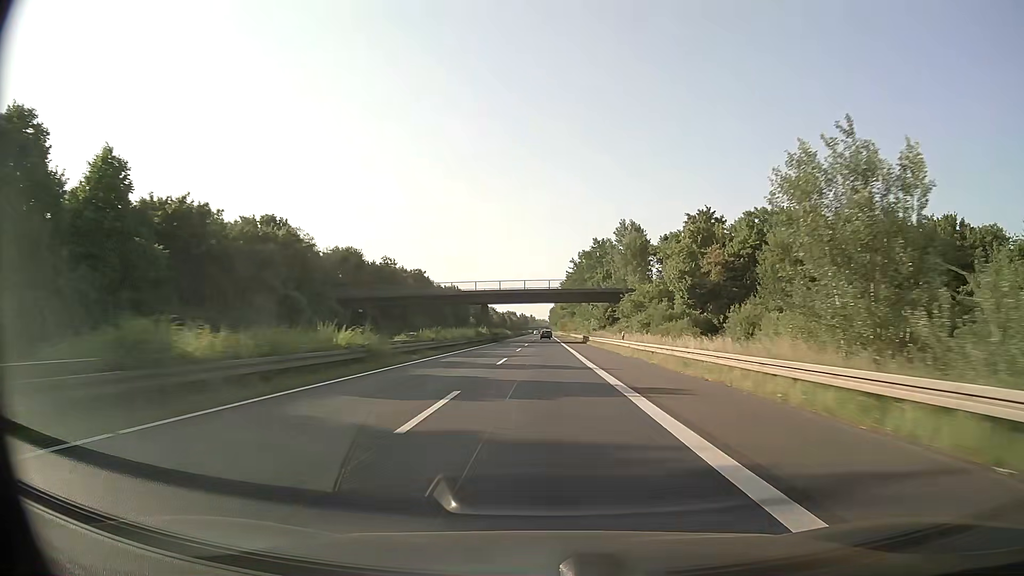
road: trunk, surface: asphalt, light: Day
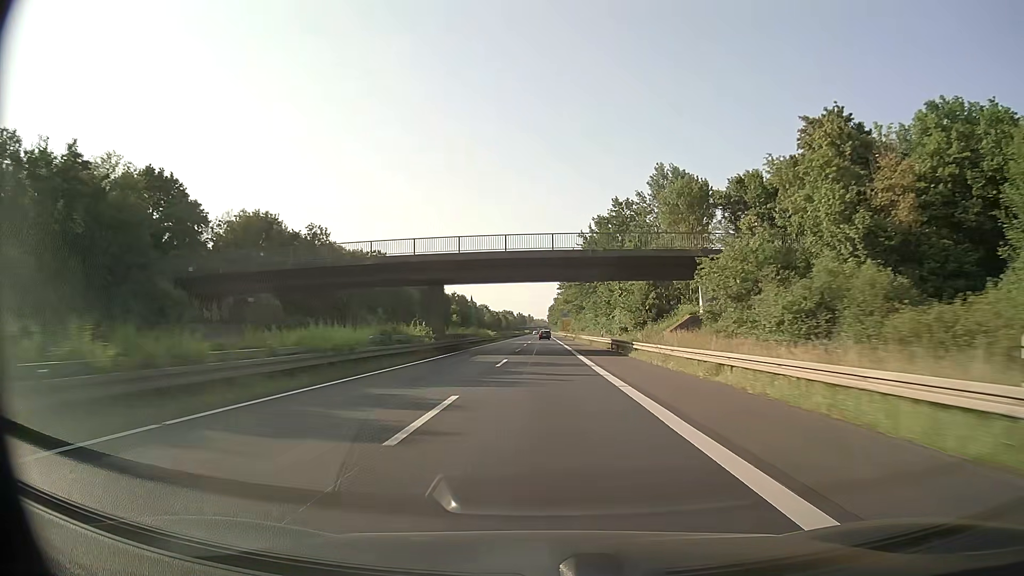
(+0.1, +37.1) m; 0°
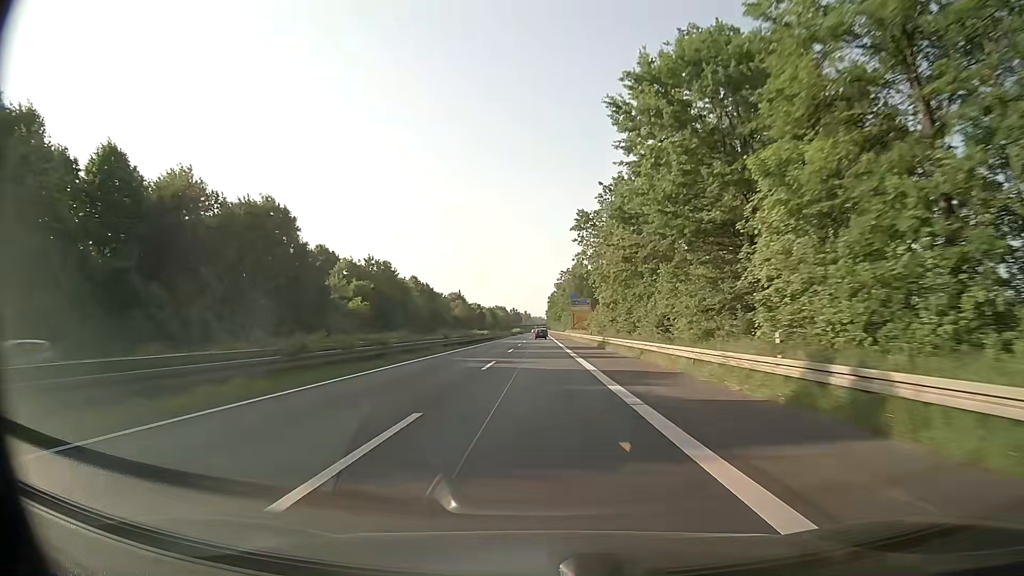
(+0.3, +93.1) m; 0°
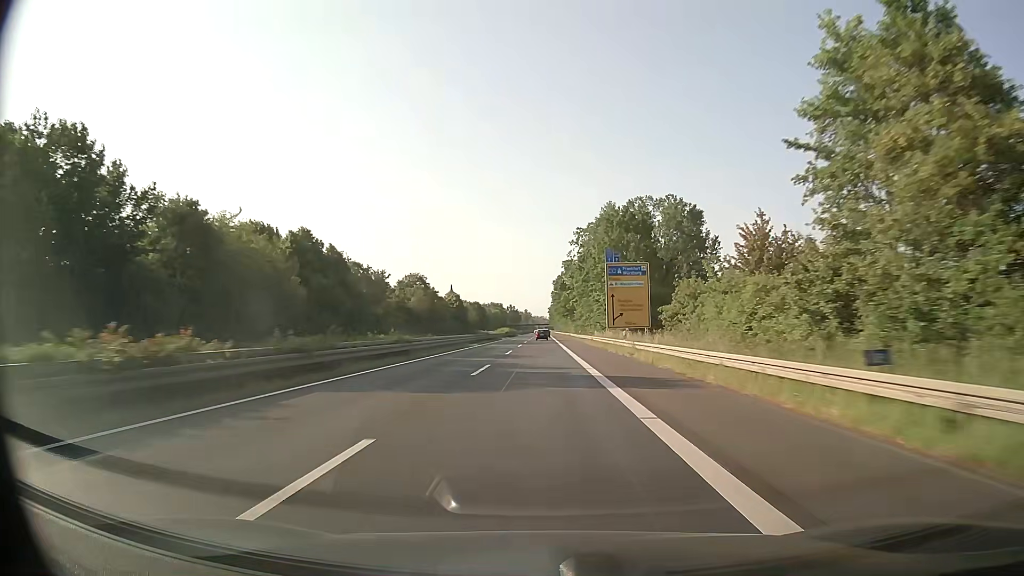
(0.0, +74.8) m; 0°
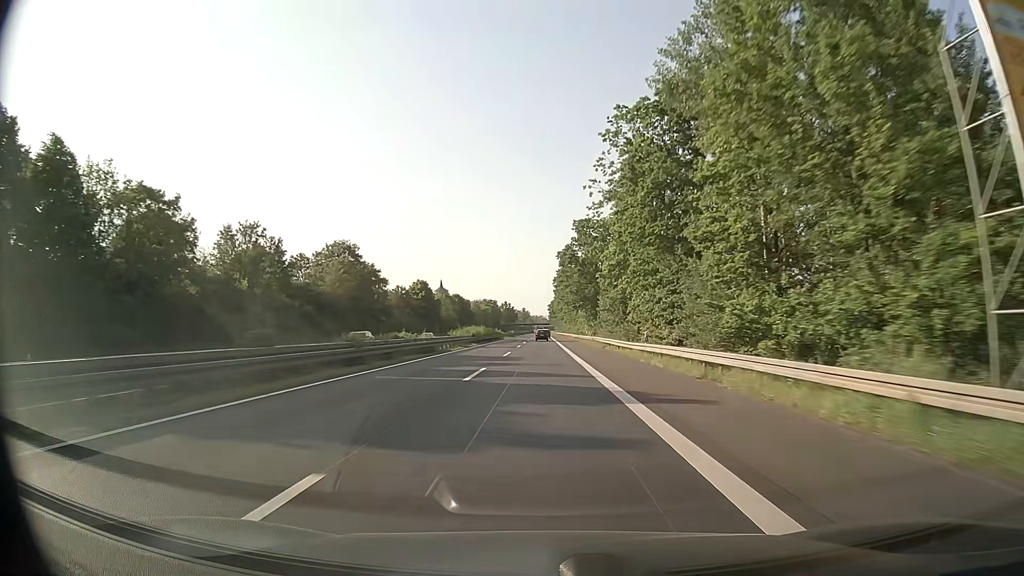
(-0.1, +56.2) m; 0°
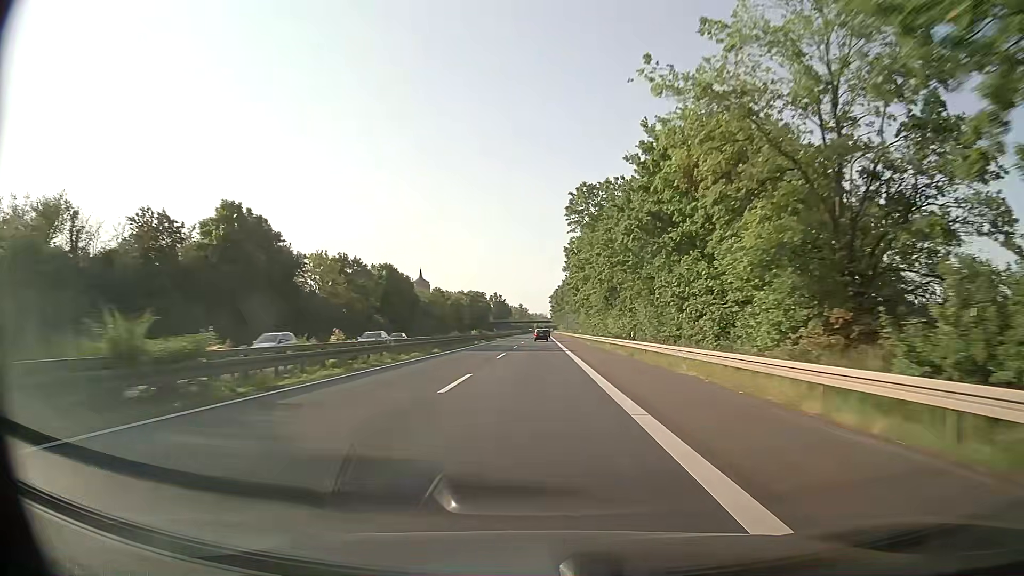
(-0.1, +94.0) m; -1°
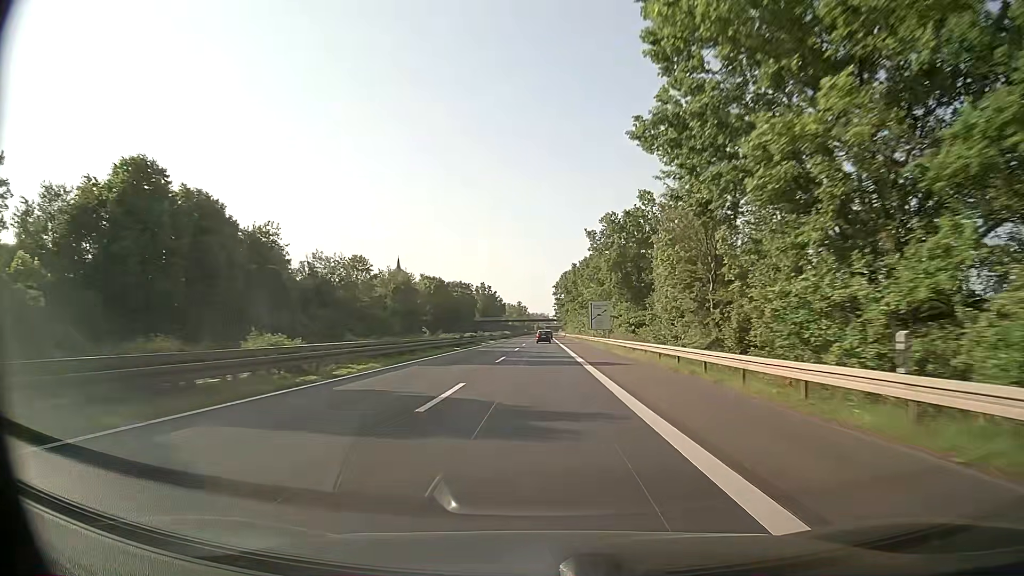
(+0.5, +75.3) m; +1°
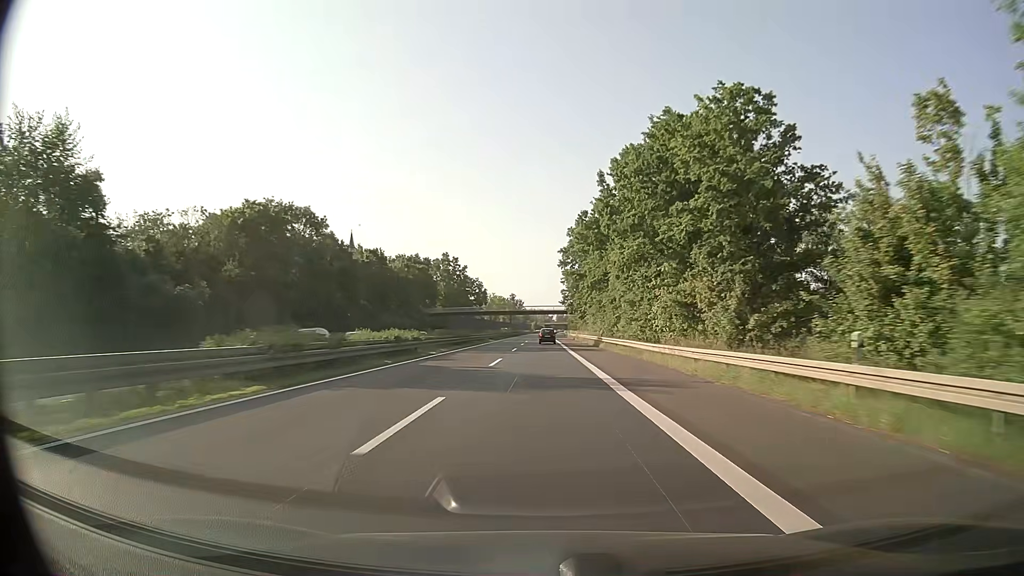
(-0.5, +94.2) m; 0°
(0, +10) (0, +20) (0, +30) (0, +40) (0, +50) (0, +60) (0, +70) (0, +80) (+1, +90) (+1, +100) m
